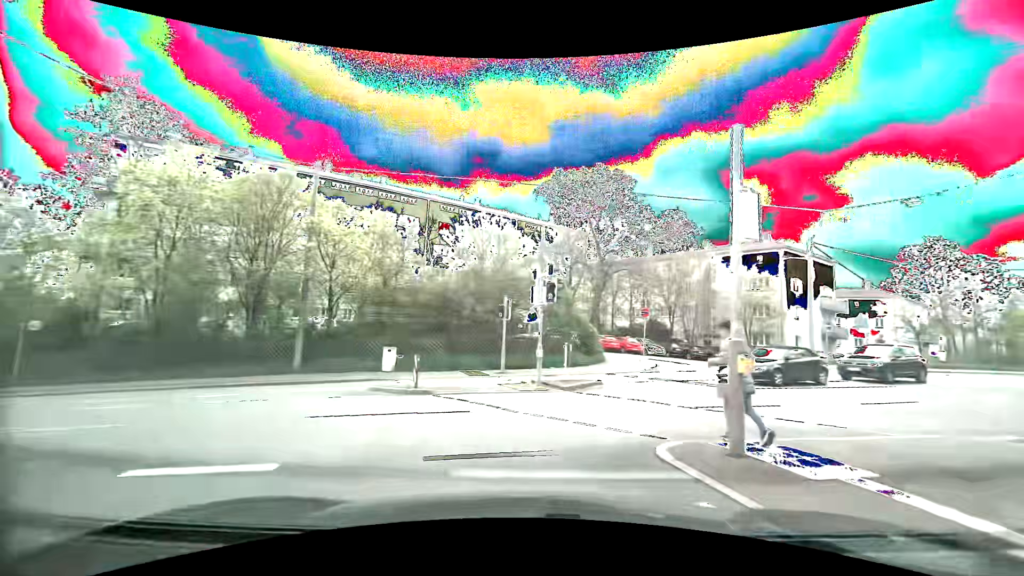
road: secondary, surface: asphalt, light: Day
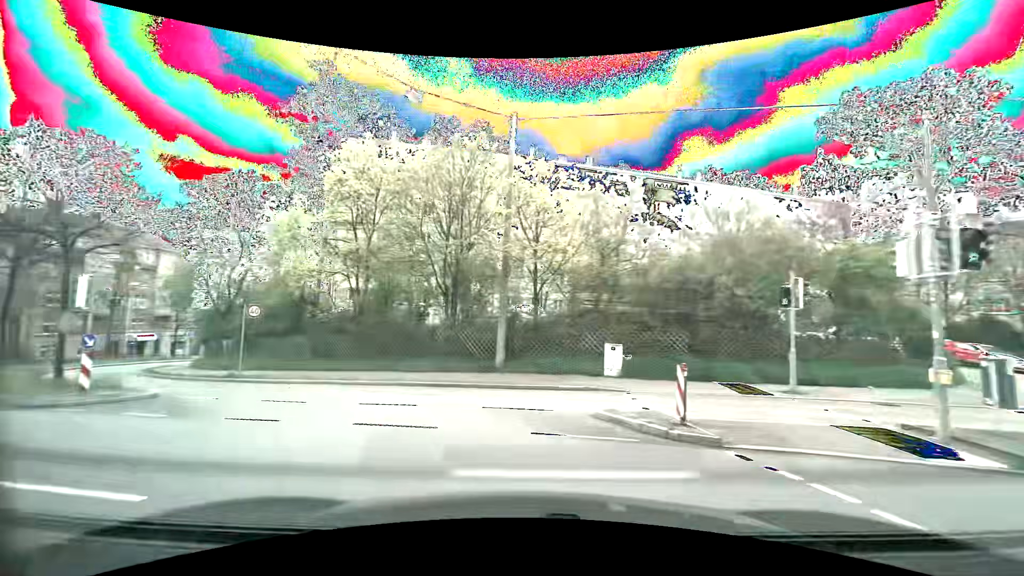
(-1.3, +6.4) m; -23°
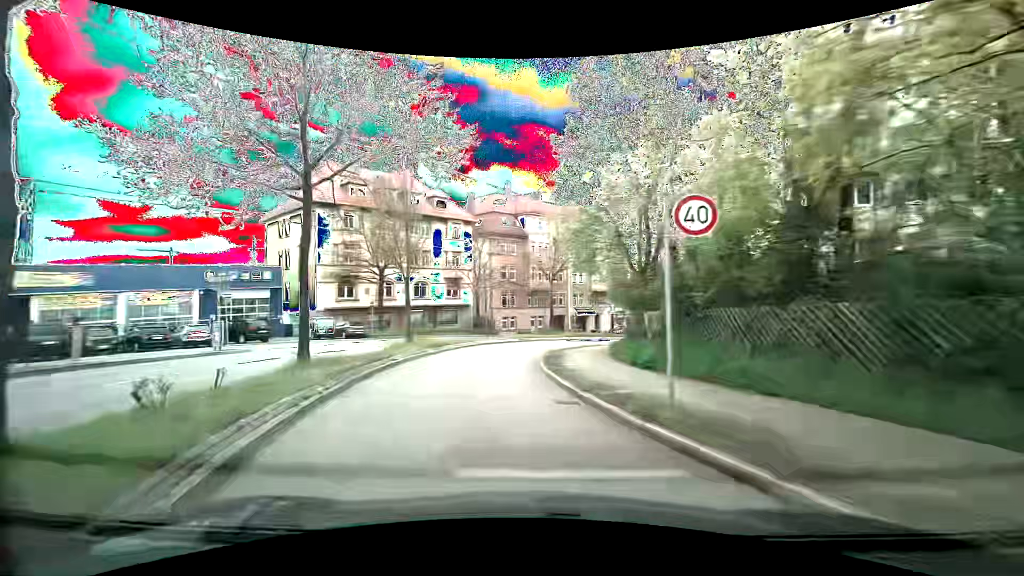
(-7.2, +15.5) m; -47°
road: secondary_link
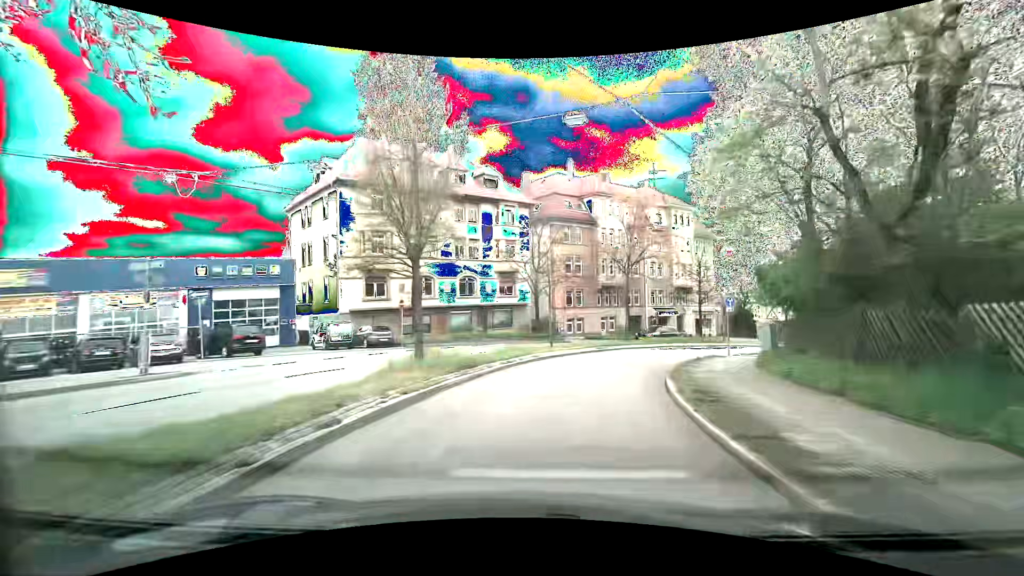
(-0.9, +10.1) m; -7°
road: secondary
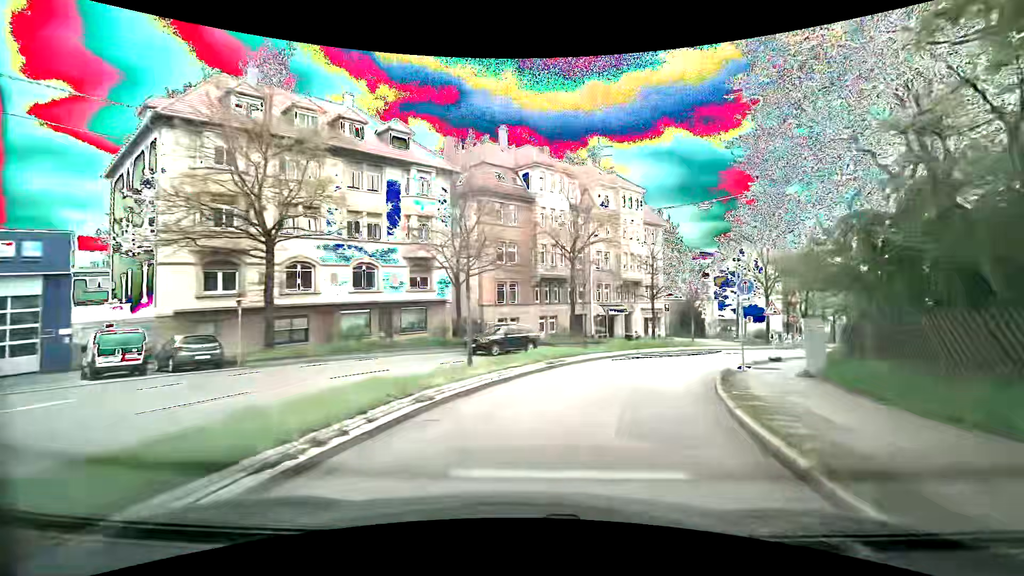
(+0.6, +10.5) m; +7°
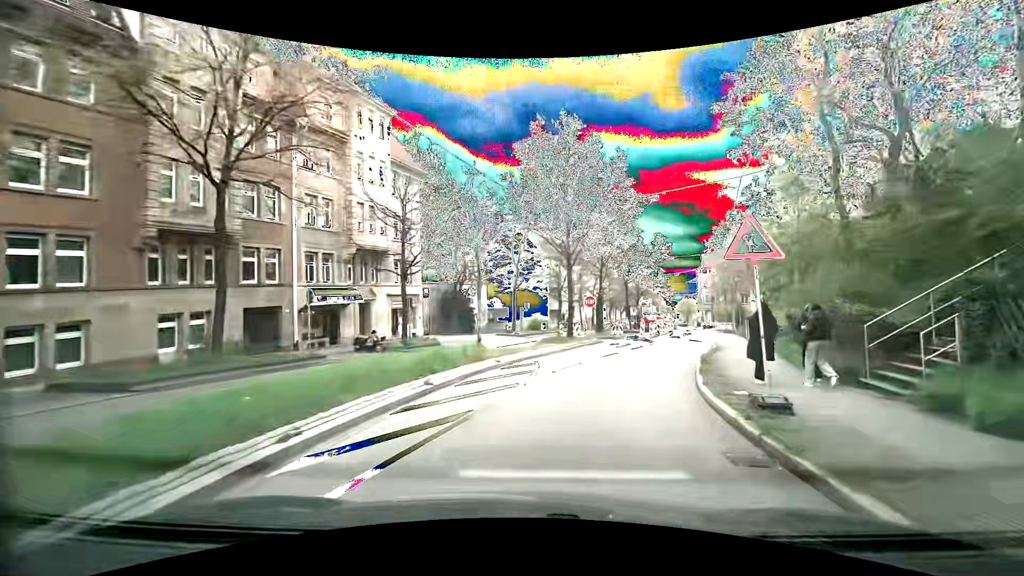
(+4.9, +19.7) m; +27°
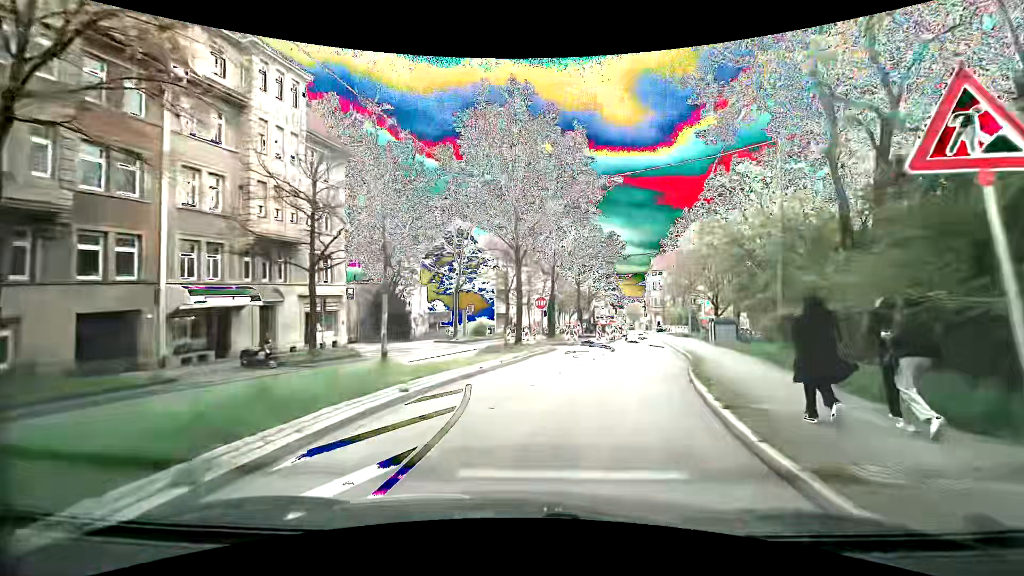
(+0.3, +5.0) m; +6°
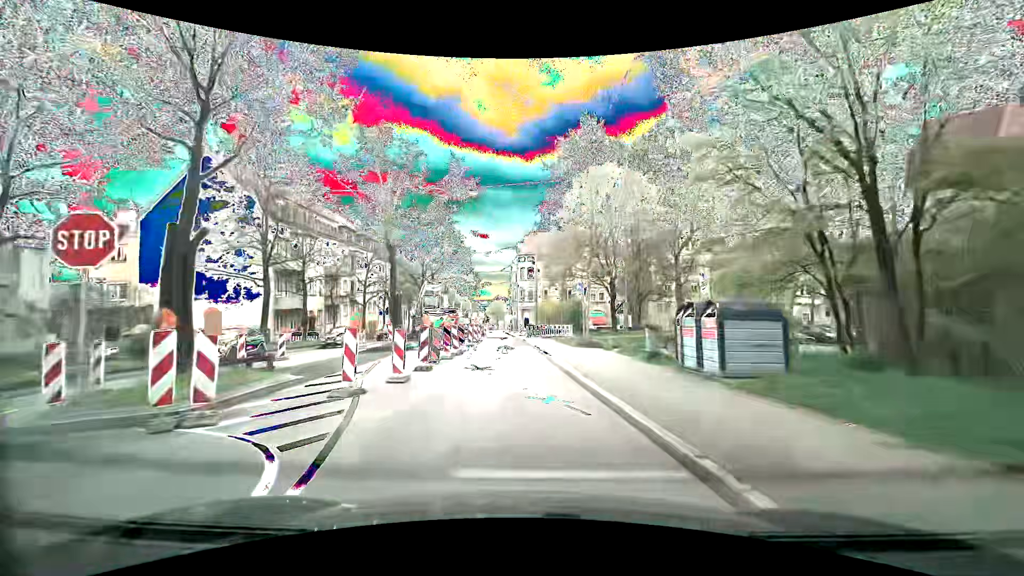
(+5.2, +24.6) m; +14°
(0, +10) (0, +20) (-1, +30) (-1, +40) (-2, +50) (-2, +60) (-3, +70) (-4, +80) (-4, +90) (-5, +100) m
